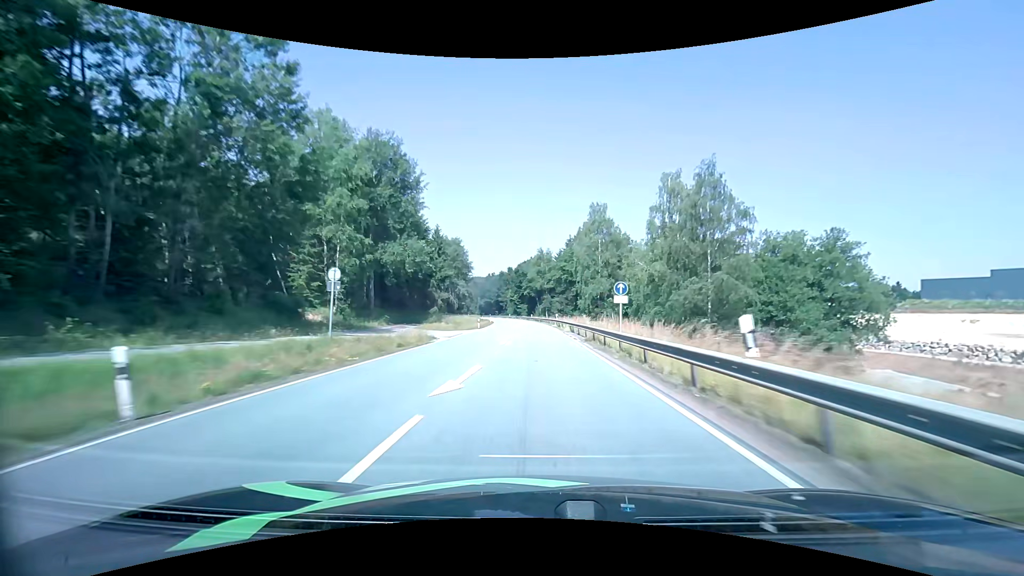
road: primary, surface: asphalt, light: Day
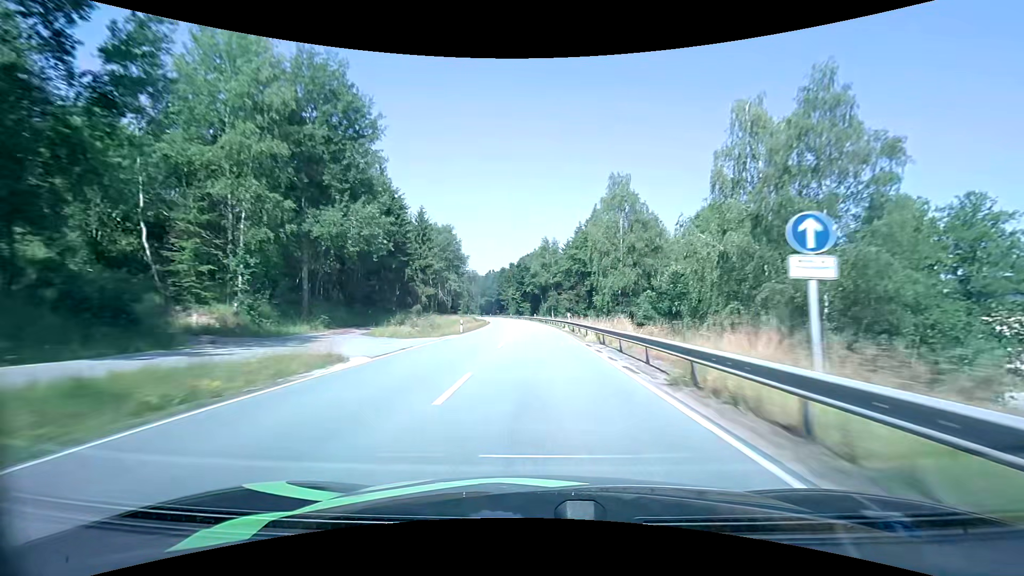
(-0.1, +15.5) m; 0°
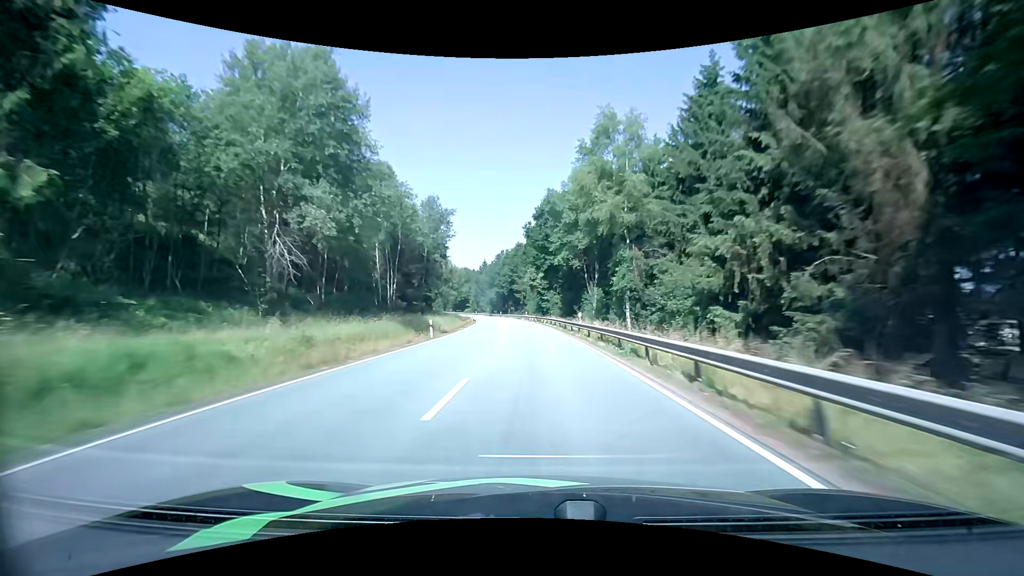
(-1.3, +62.3) m; -3°
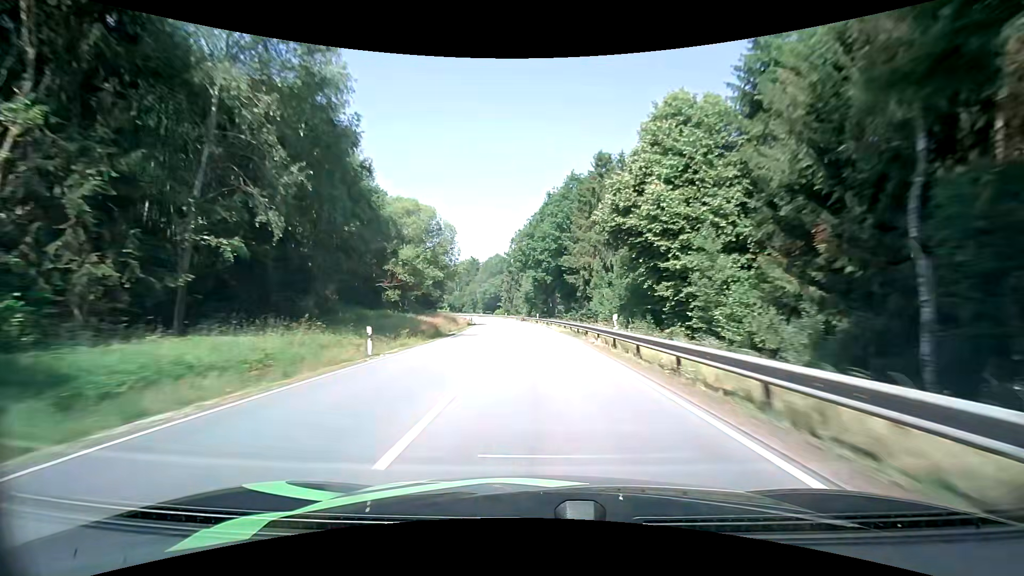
(-3.1, +62.9) m; -6°
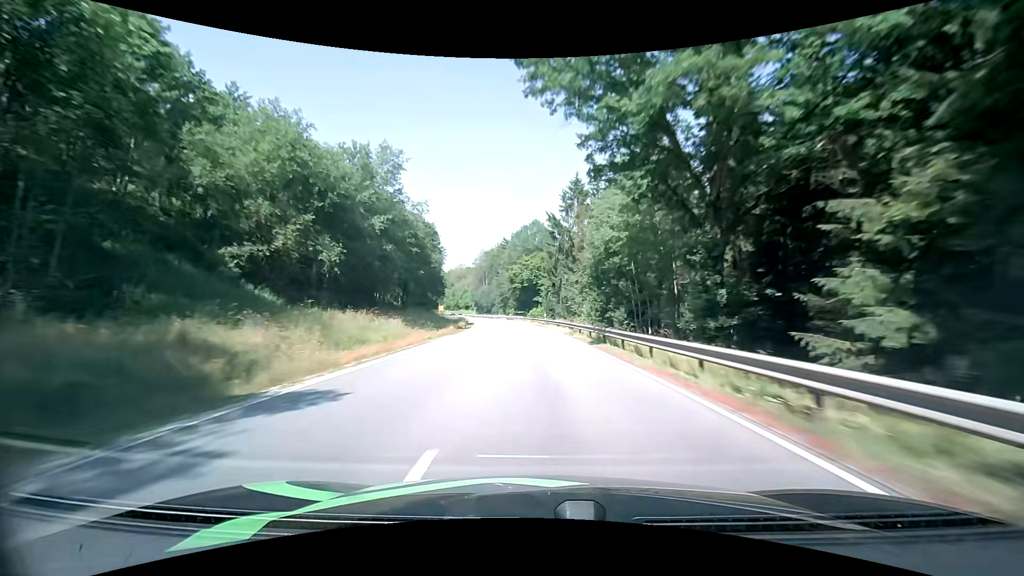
(-3.5, +64.4) m; -6°
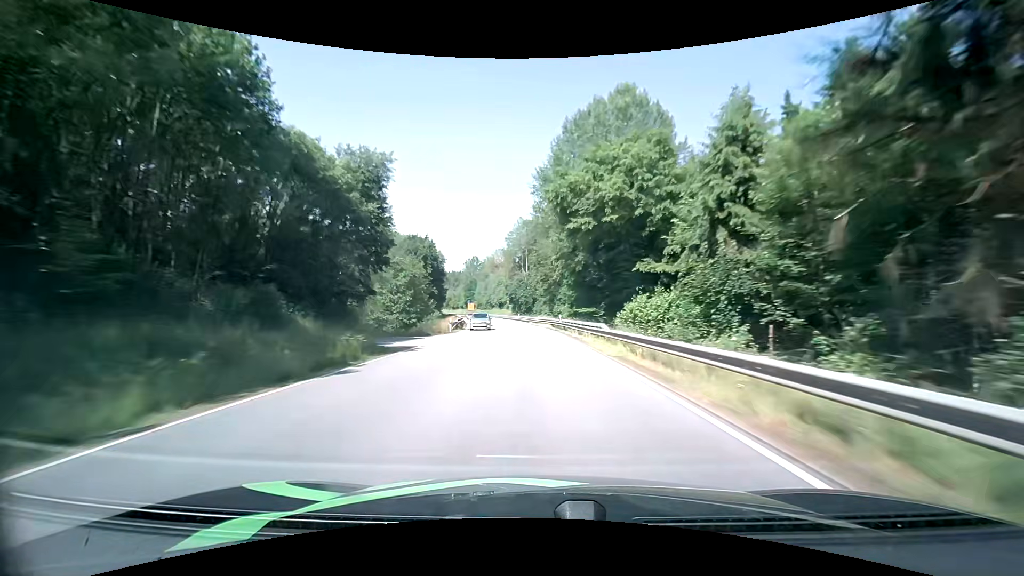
(-3.2, +64.4) m; -6°
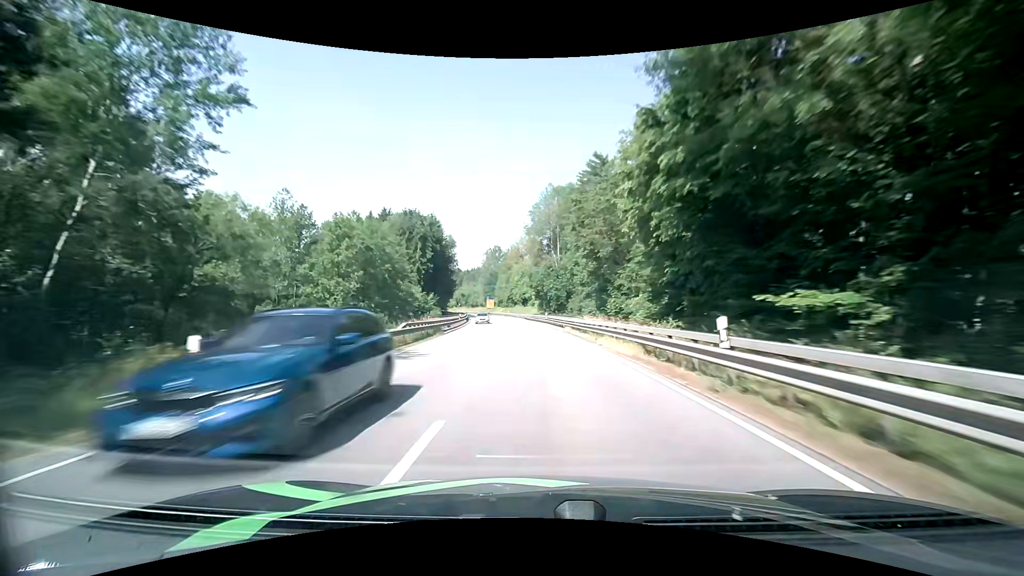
(-1.0, +32.0) m; -3°
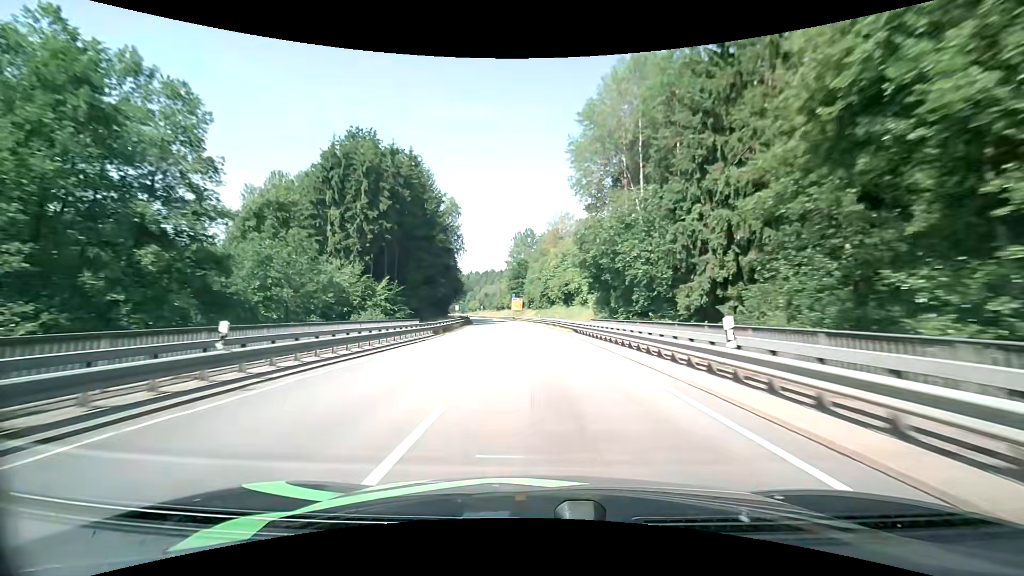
(-1.8, +47.9) m; -5°
(0, +10) (0, +20) (-1, +30) (-1, +40) (-2, +50) (-3, +60) (-4, +70) (-5, +80) (-6, +90) (-8, +100) m
